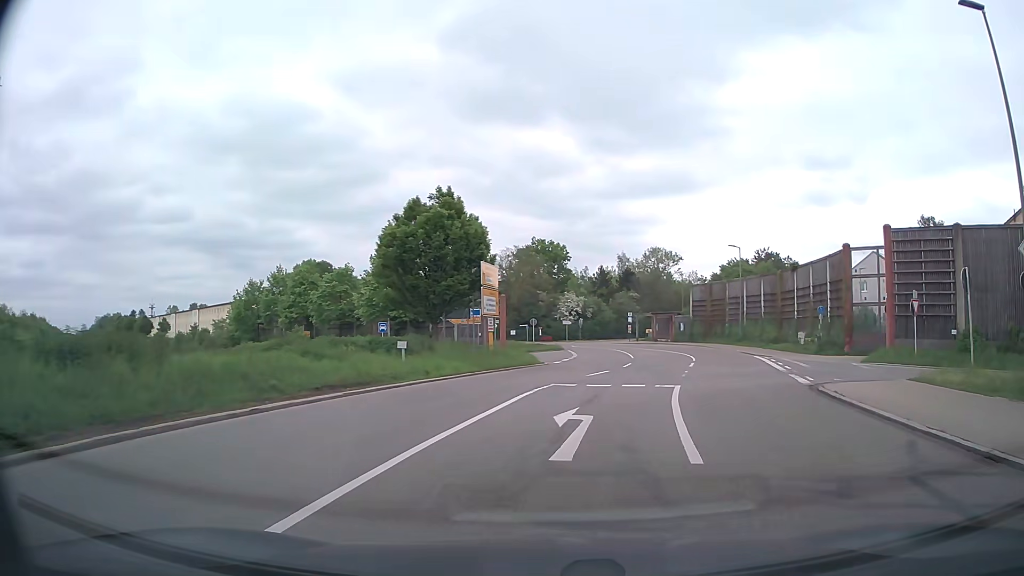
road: secondary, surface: asphalt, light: Day
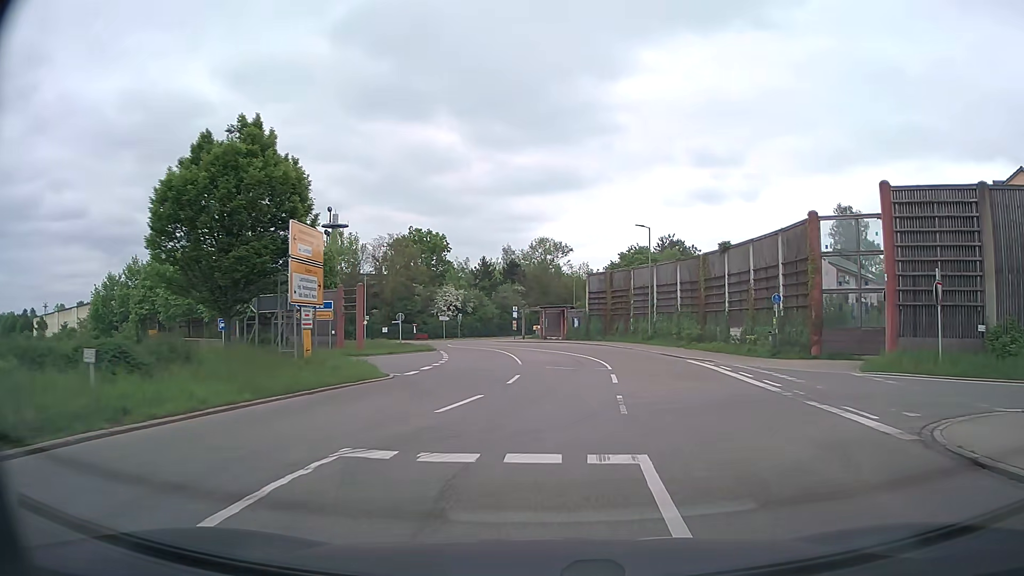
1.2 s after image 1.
(+0.9, +10.2) m; +10°
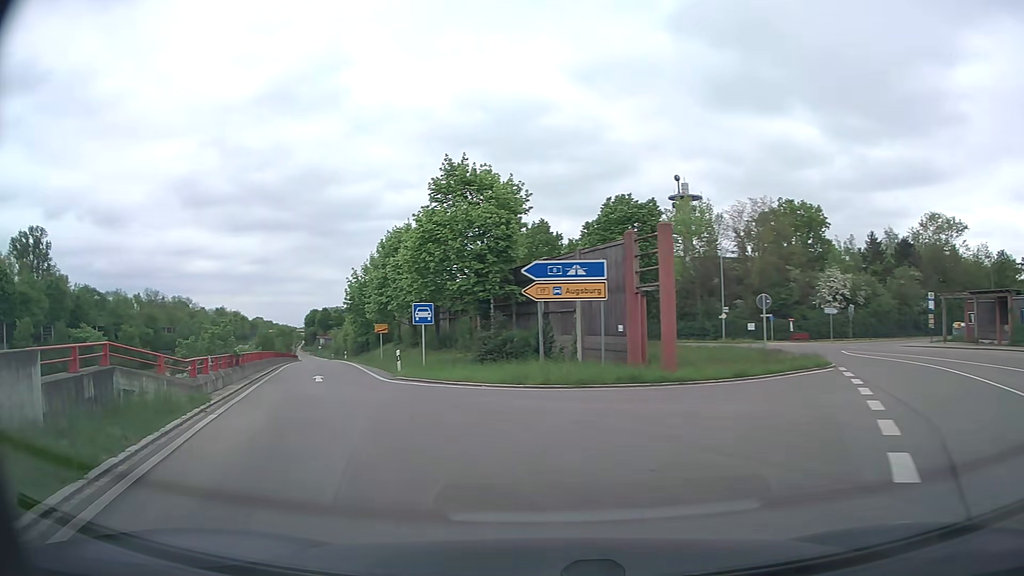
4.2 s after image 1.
(-3.5, +24.6) m; -31°
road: trunk_link
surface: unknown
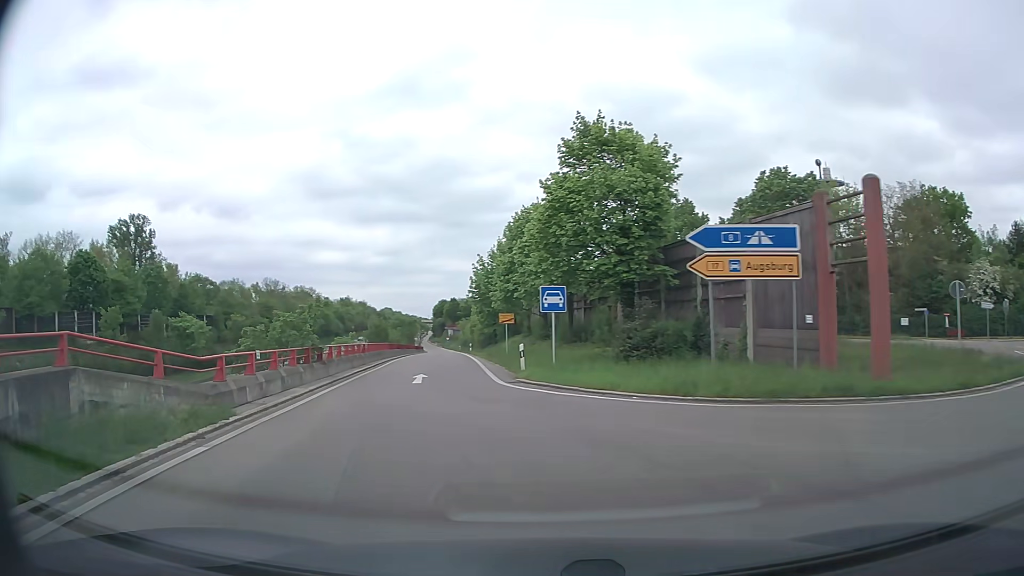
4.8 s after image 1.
(-0.6, +5.6) m; -11°
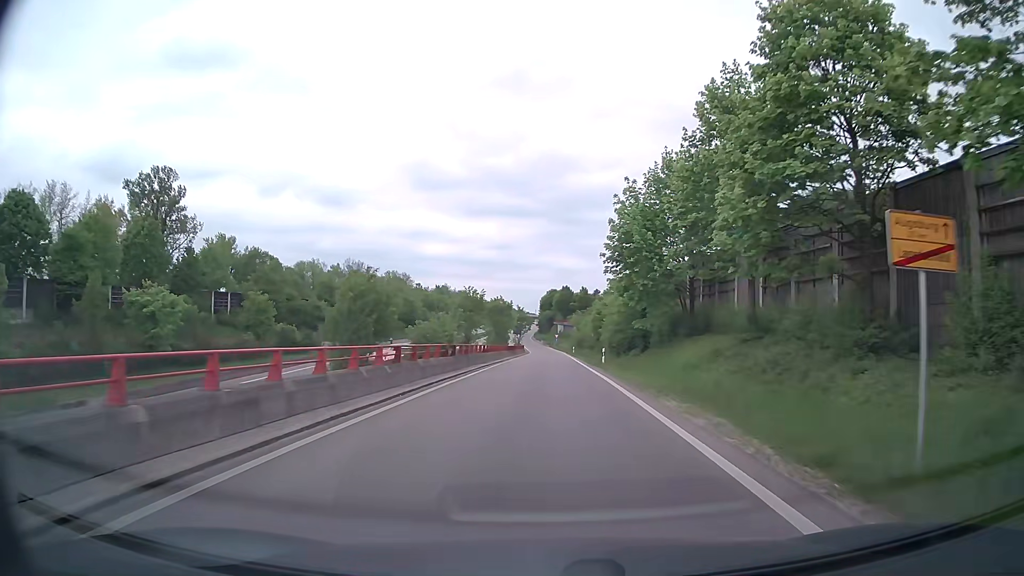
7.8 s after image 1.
(-5.4, +35.1) m; -10°
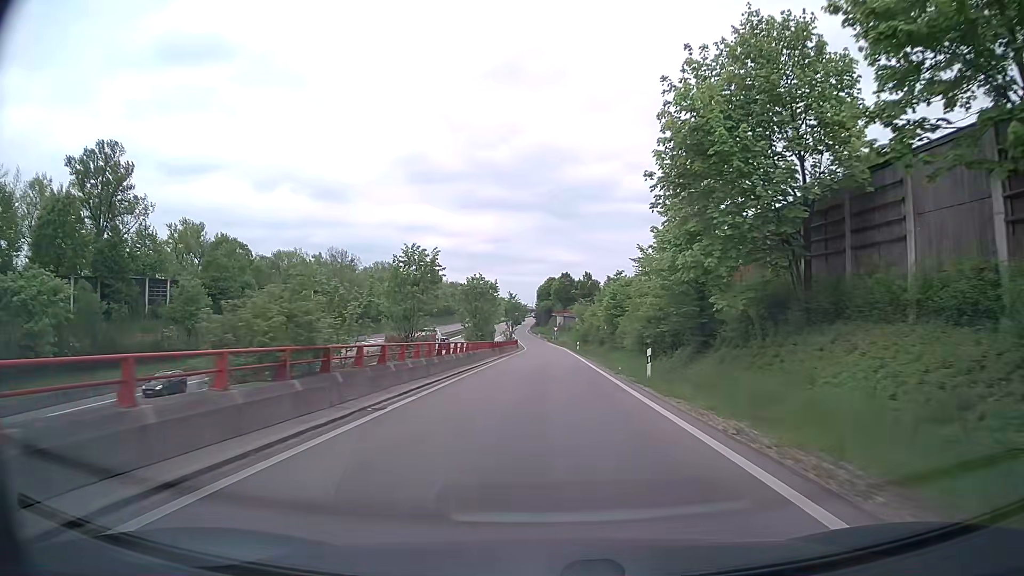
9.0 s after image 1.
(0.0, +17.4) m; 0°
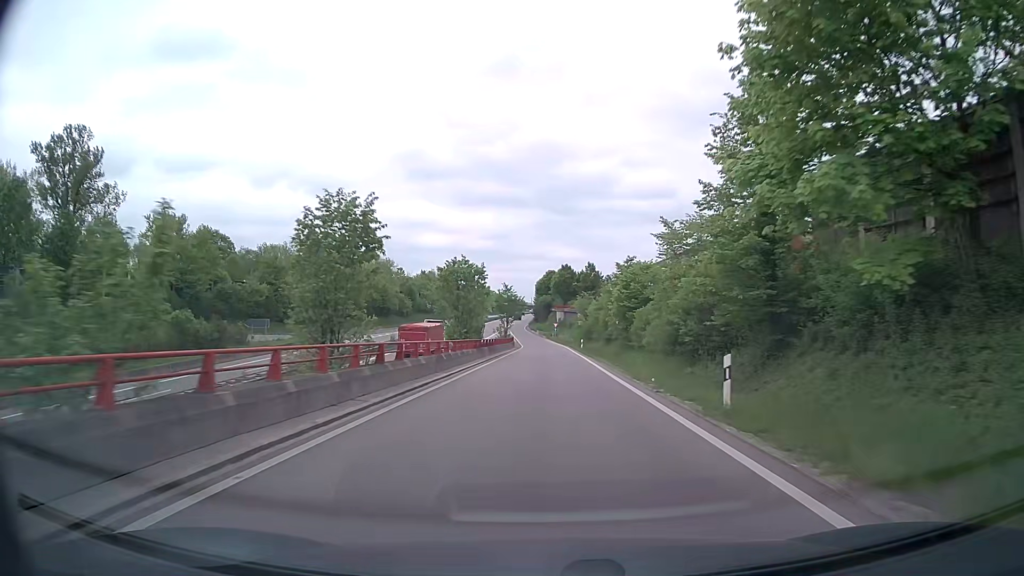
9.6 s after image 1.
(+0.1, +9.1) m; +1°
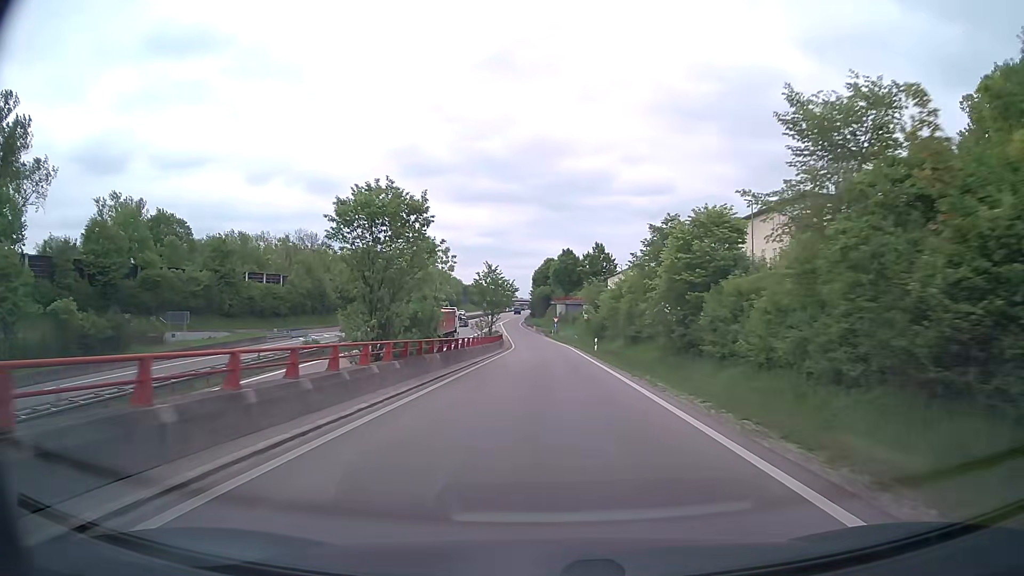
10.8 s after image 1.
(0.0, +18.9) m; 0°
(0, +10) (0, +20) (0, +30) (-1, +40) (-1, +50) (-1, +60) (-2, +70) (-3, +80) (-3, +90) (-4, +100) m
